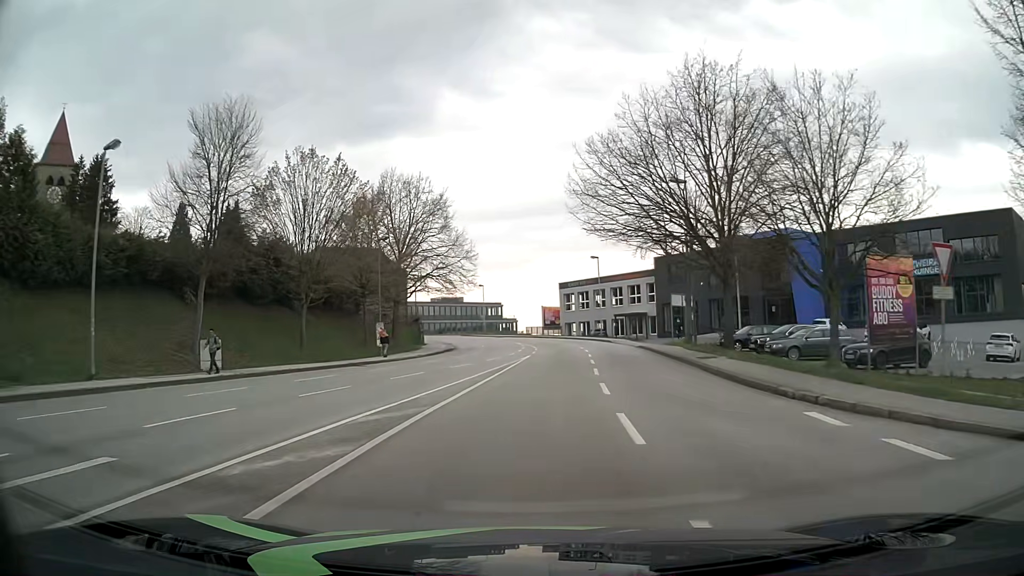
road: tertiary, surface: asphalt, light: Day
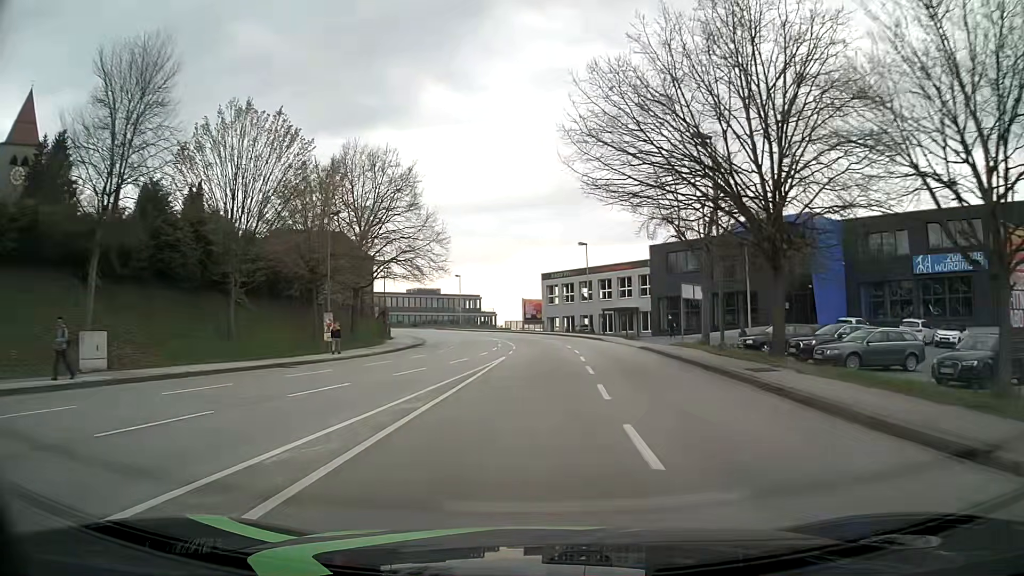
(+0.1, +7.5) m; +2°
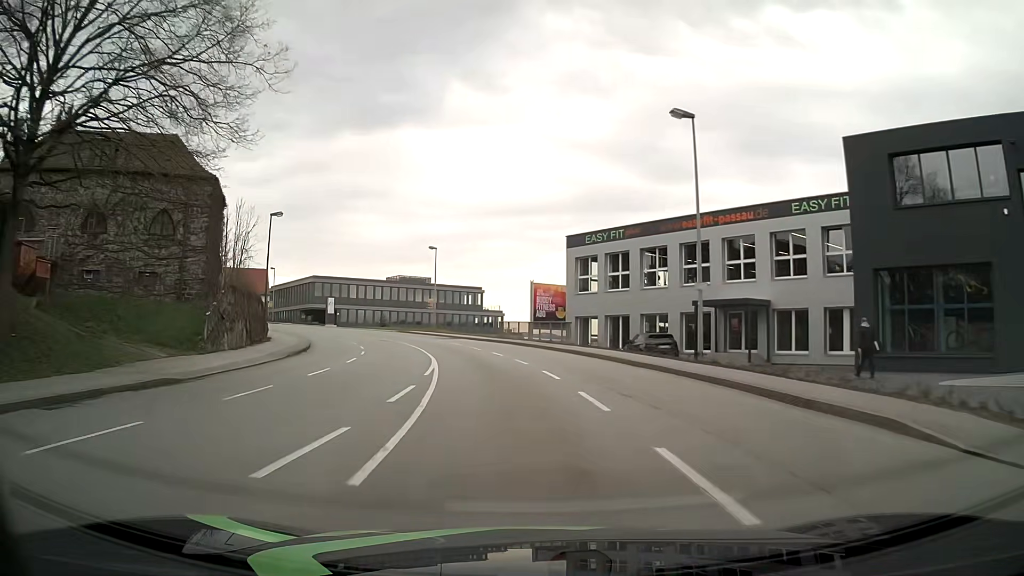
(+0.3, +37.9) m; -2°
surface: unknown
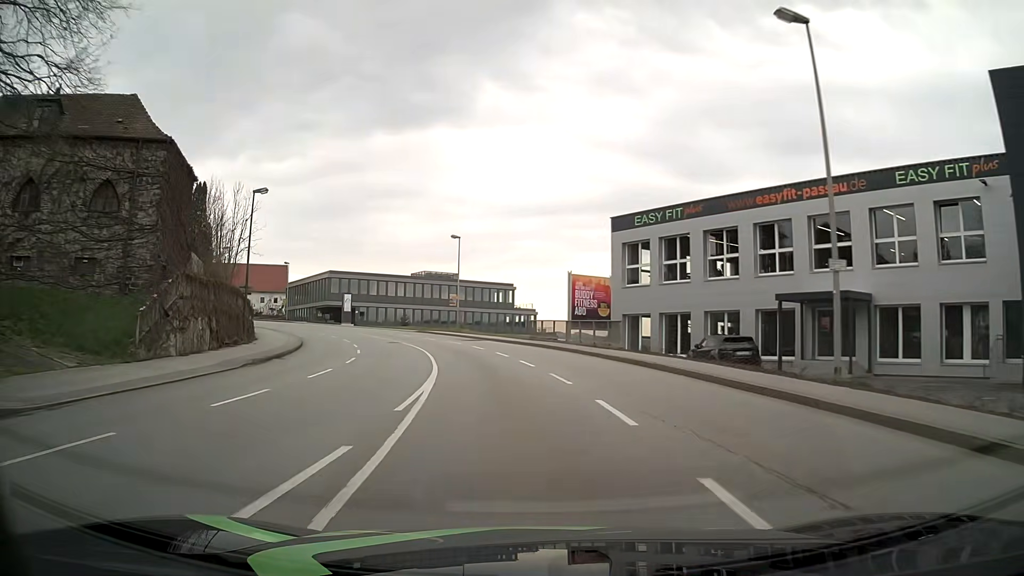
(-0.3, +7.6) m; -3°
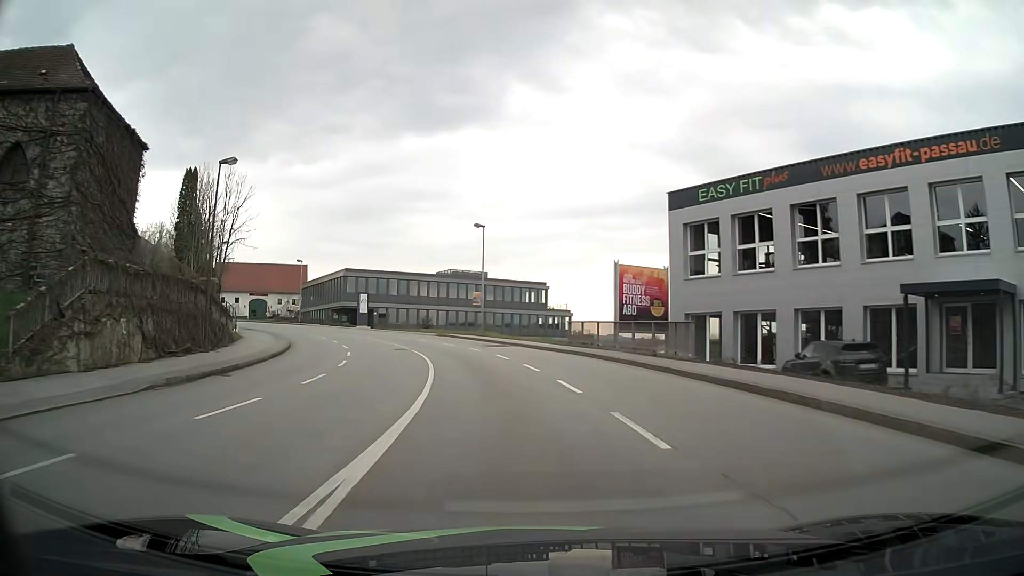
(-0.1, +7.6) m; -3°
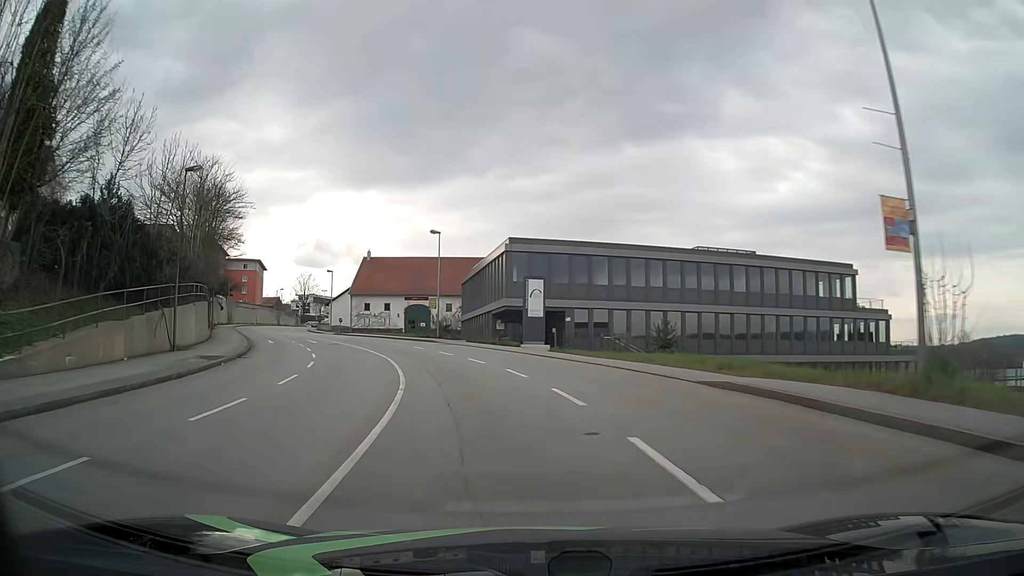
(-5.7, +37.3) m; -20°
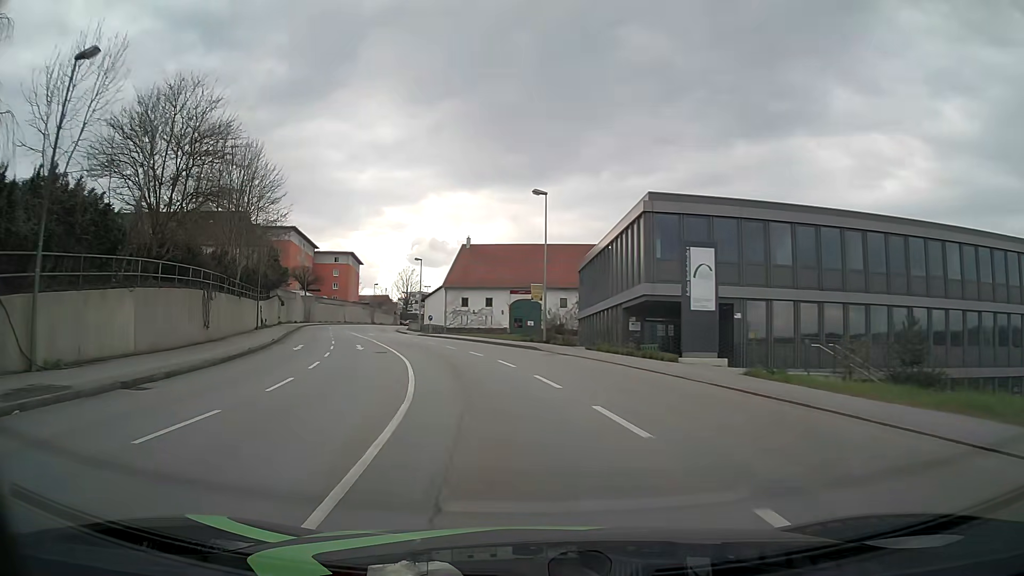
(-1.2, +15.1) m; -10°
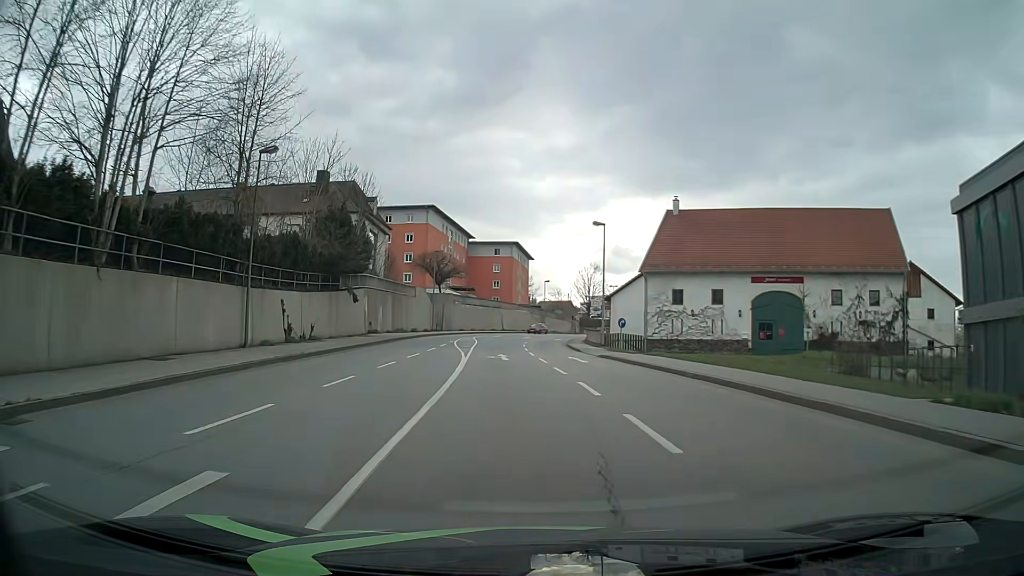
(-4.5, +29.9) m; -16°
(0, +10) (-1, +20) (-1, +30) (-2, +40) (-2, +50) (-1, +60) (0, +70) (+3, +80) (+6, +89) (+9, +98) m
